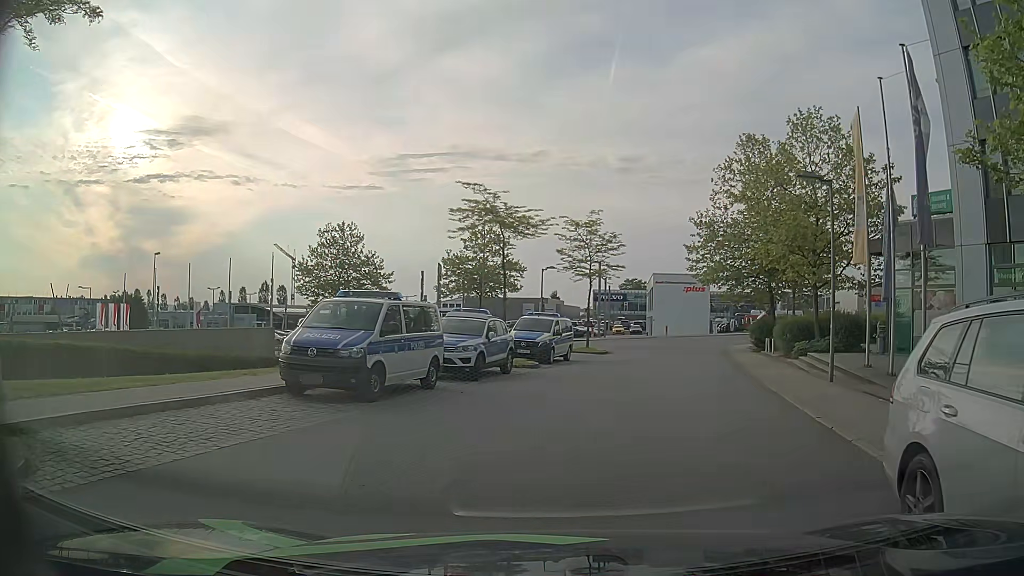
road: residential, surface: asphalt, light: Day
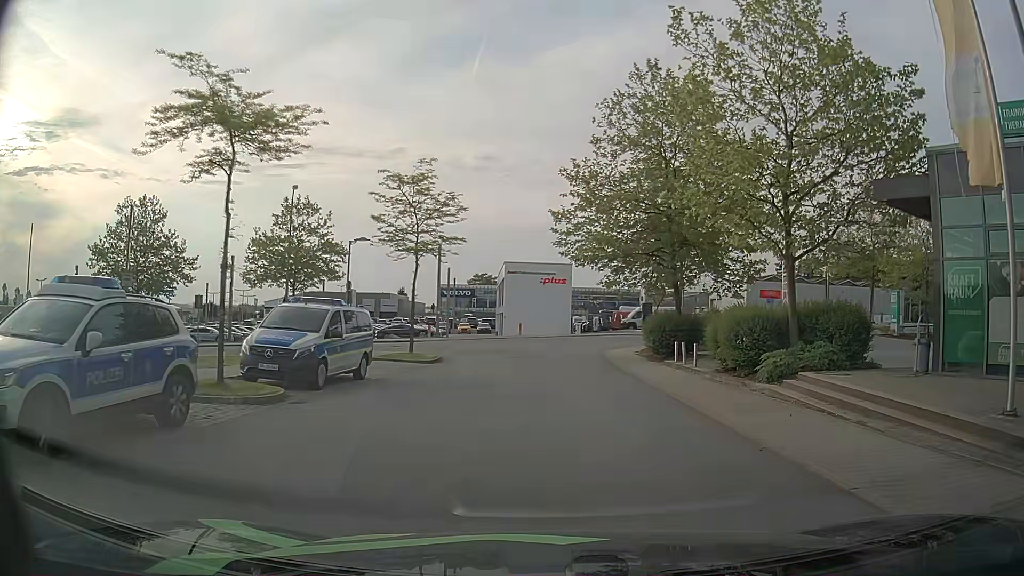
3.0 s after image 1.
(+1.7, +12.2) m; +14°
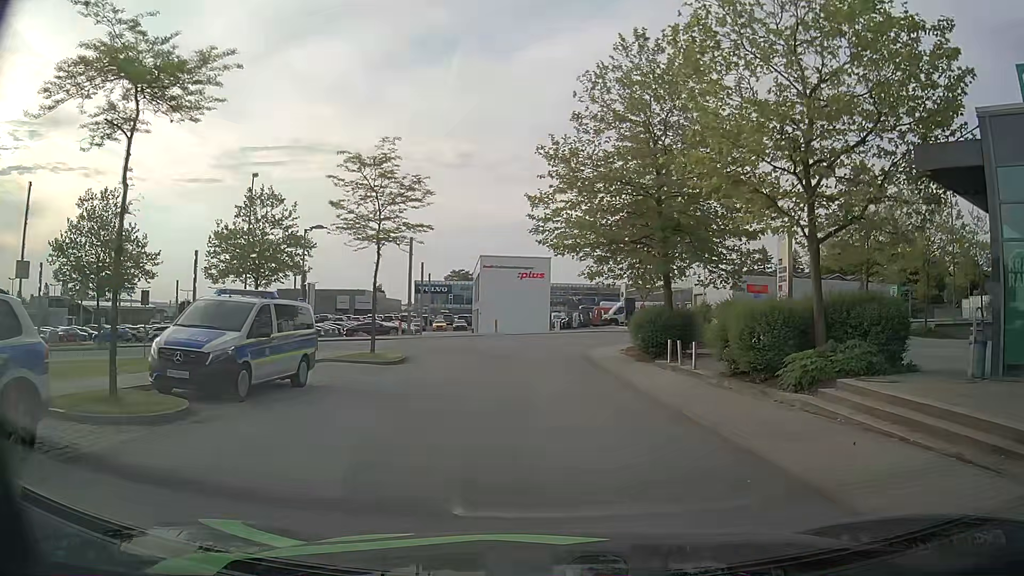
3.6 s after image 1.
(0.0, +3.0) m; 0°
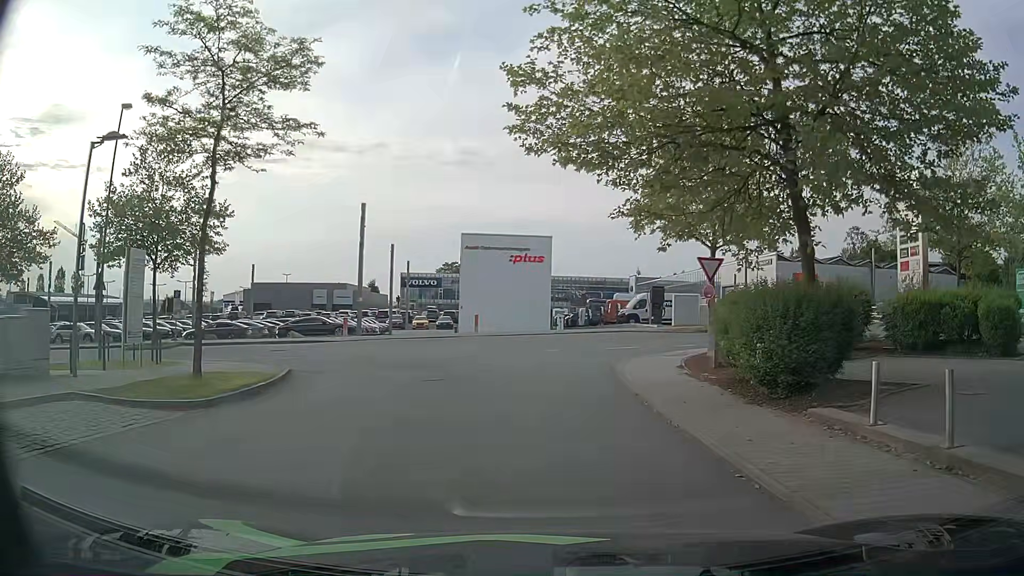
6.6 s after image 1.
(+0.4, +13.9) m; +1°
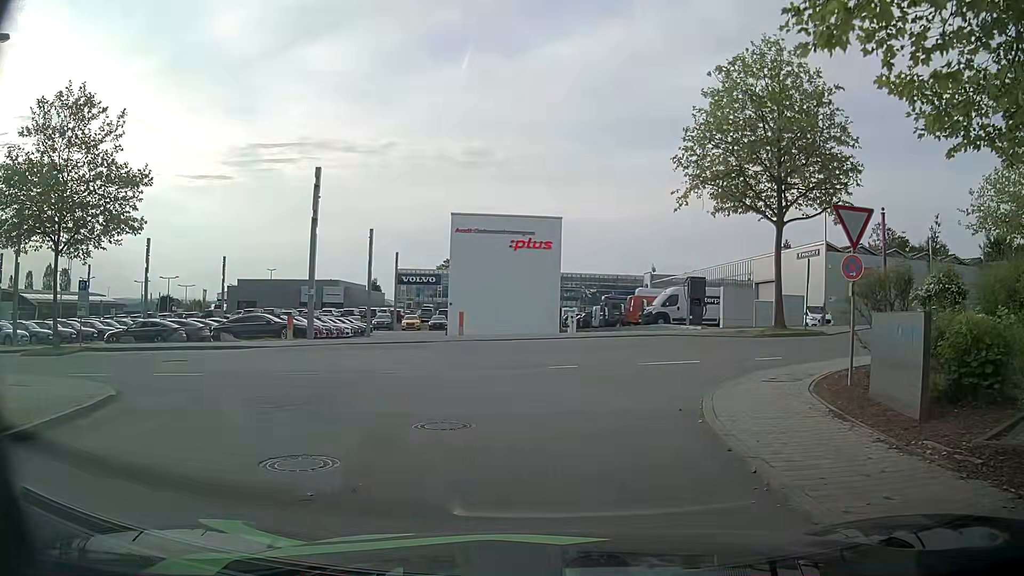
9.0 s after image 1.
(0.0, +9.2) m; 0°
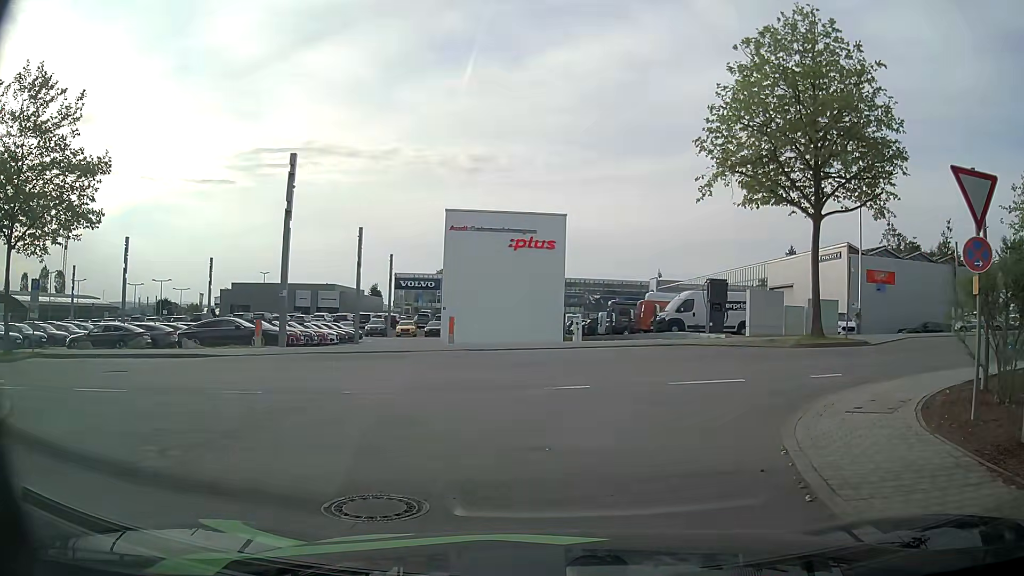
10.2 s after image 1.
(-0.1, +3.5) m; -1°
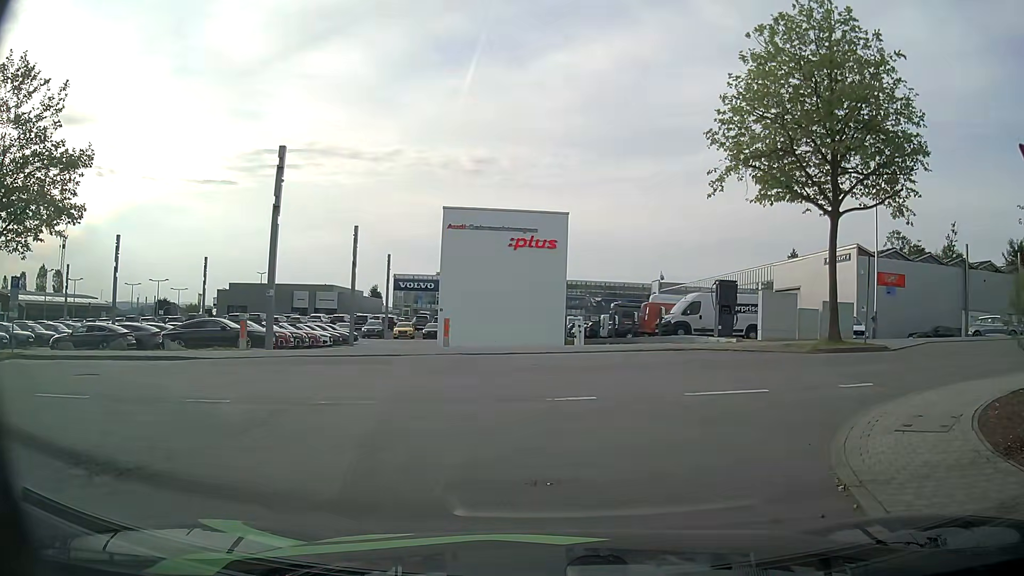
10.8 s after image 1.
(0.0, +1.3) m; -2°
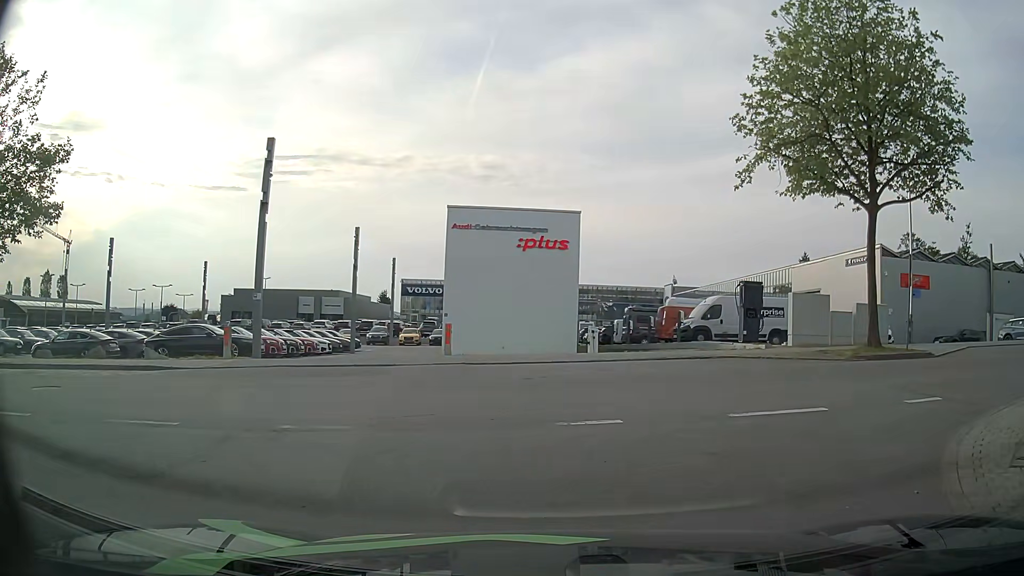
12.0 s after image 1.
(+0.1, +2.0) m; +1°
